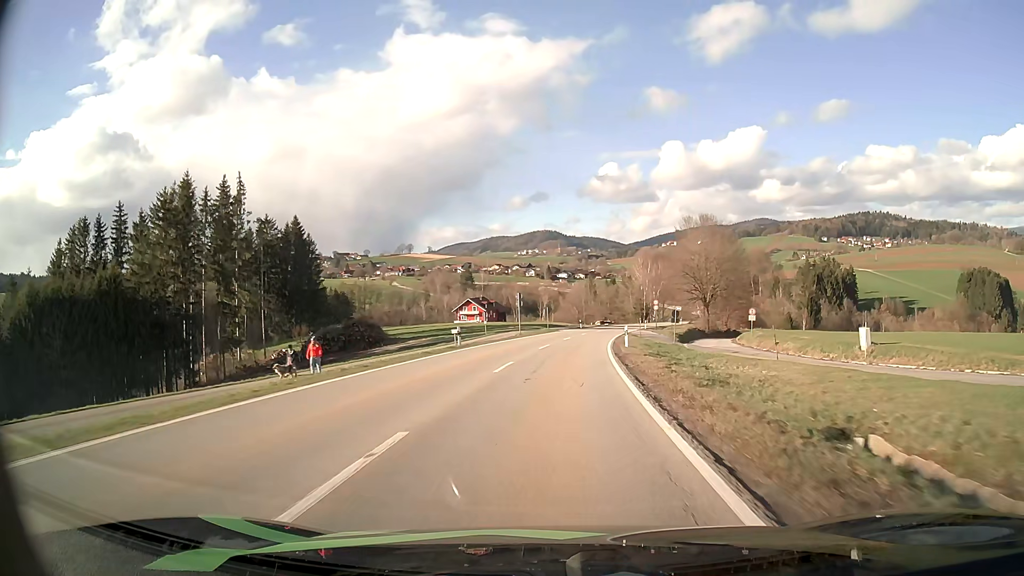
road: secondary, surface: asphalt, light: Day
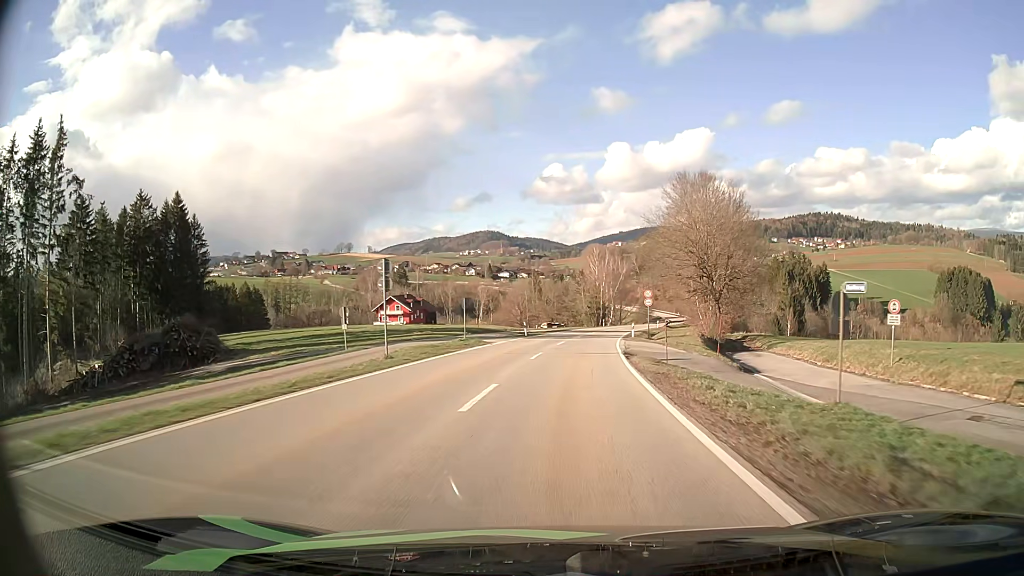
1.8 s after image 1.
(+1.2, +33.2) m; +5°
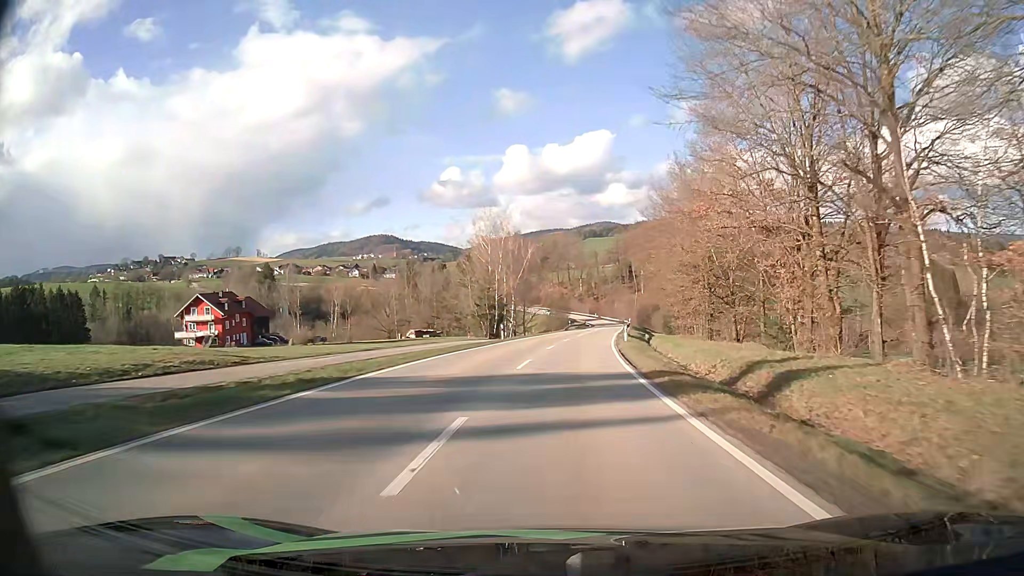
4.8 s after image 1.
(+4.2, +56.2) m; +9°
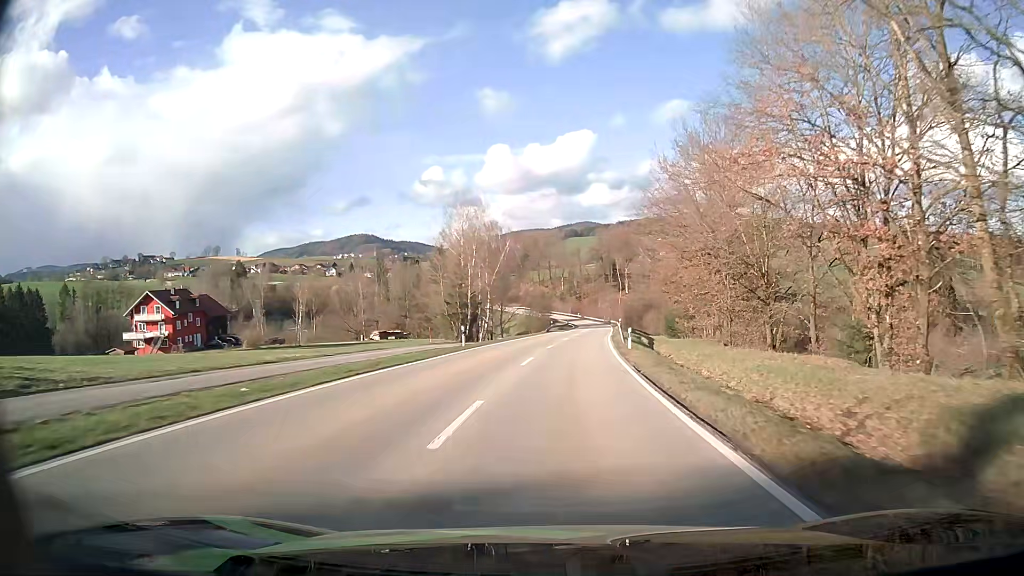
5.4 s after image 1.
(+0.1, +11.5) m; +2°
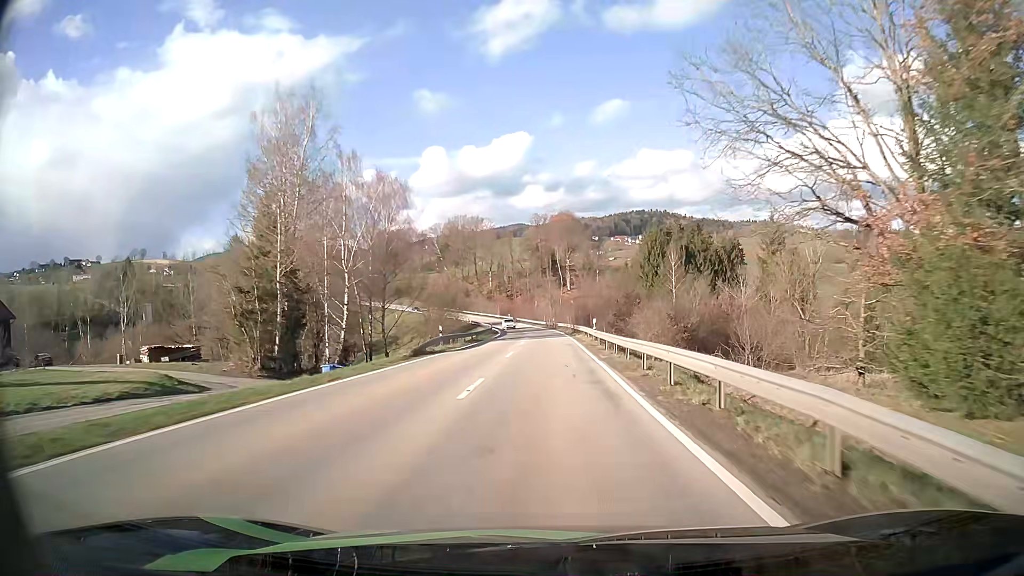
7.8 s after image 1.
(+2.6, +47.0) m; +5°
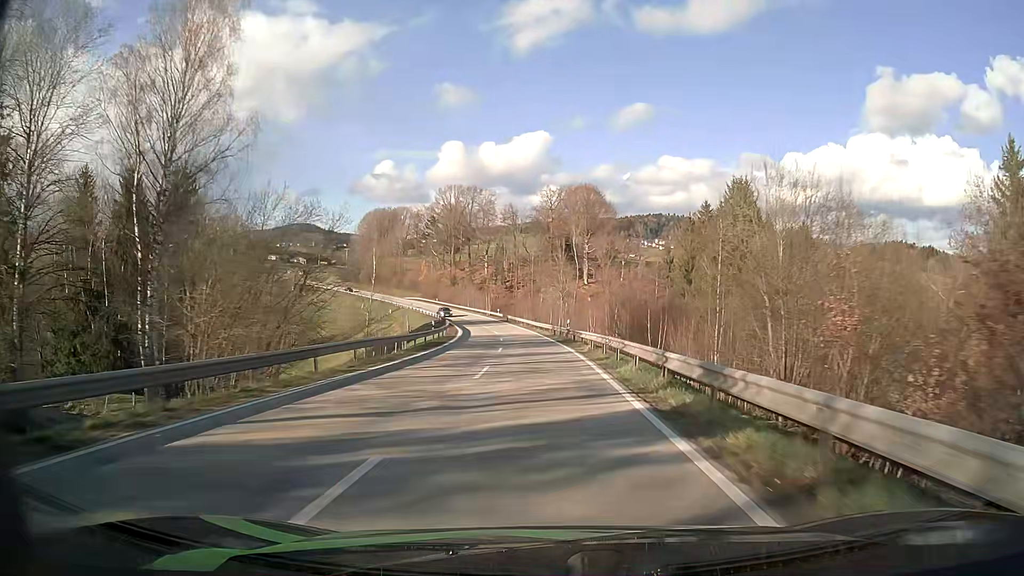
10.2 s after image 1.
(+0.2, +48.2) m; -1°
(0, +10) (0, +20) (-1, +30) (-1, +40) (-2, +50) (-3, +60) (-4, +70) (-6, +80) (-8, +89) (-11, +99) m
